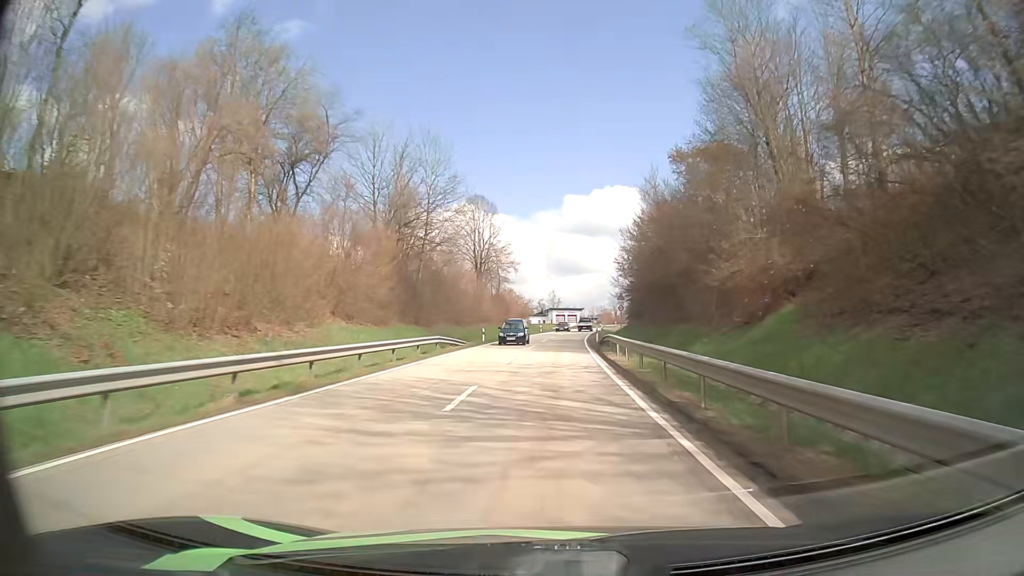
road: secondary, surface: asphalt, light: Day
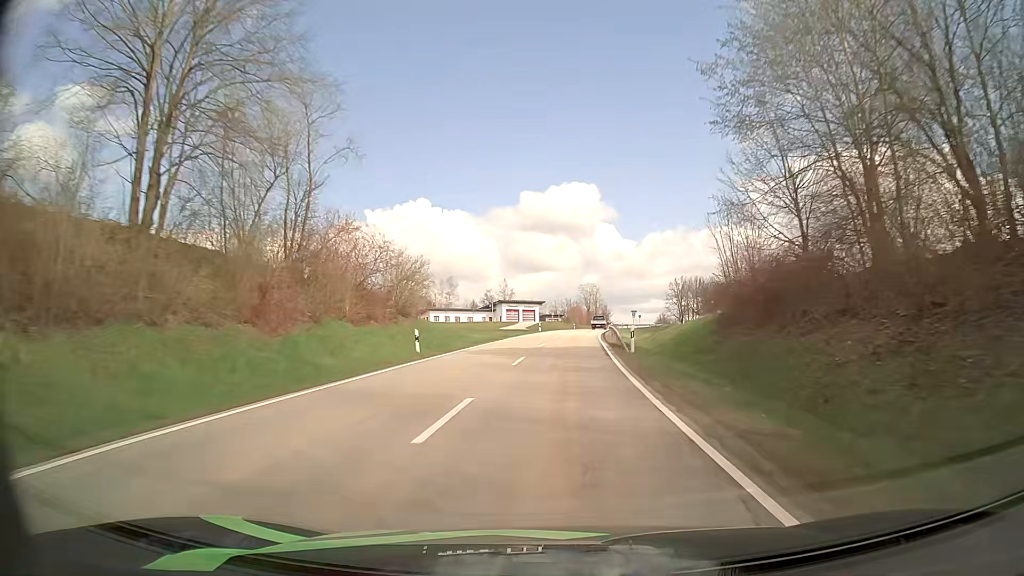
(+2.1, +66.1) m; +4°
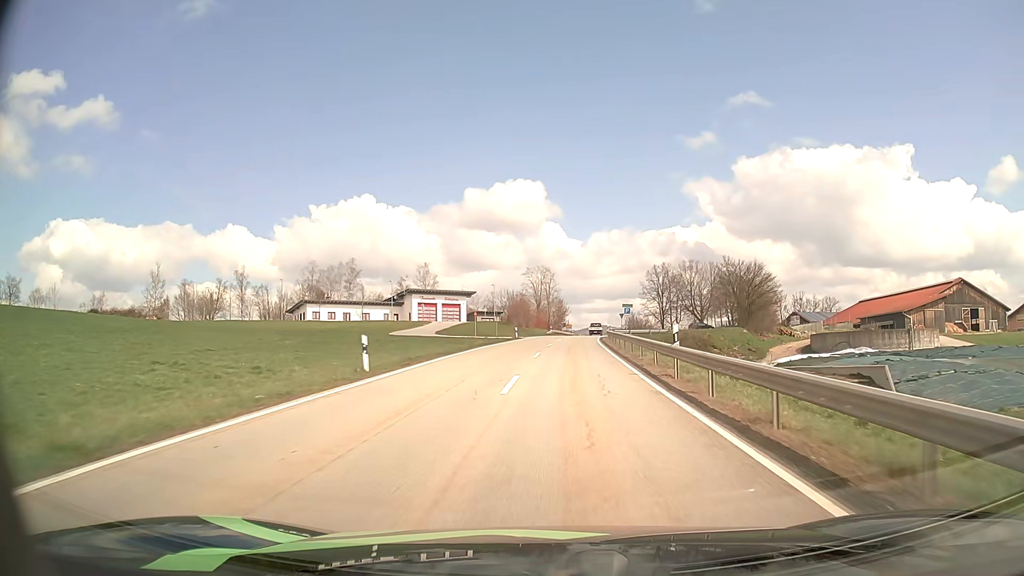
(+2.1, +56.9) m; +5°
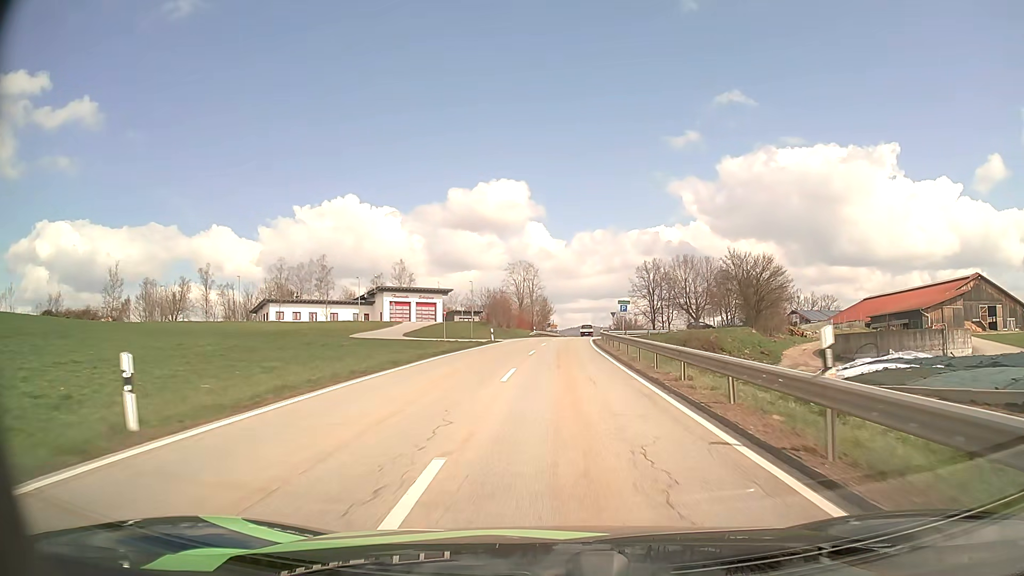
(+0.1, +10.1) m; +1°
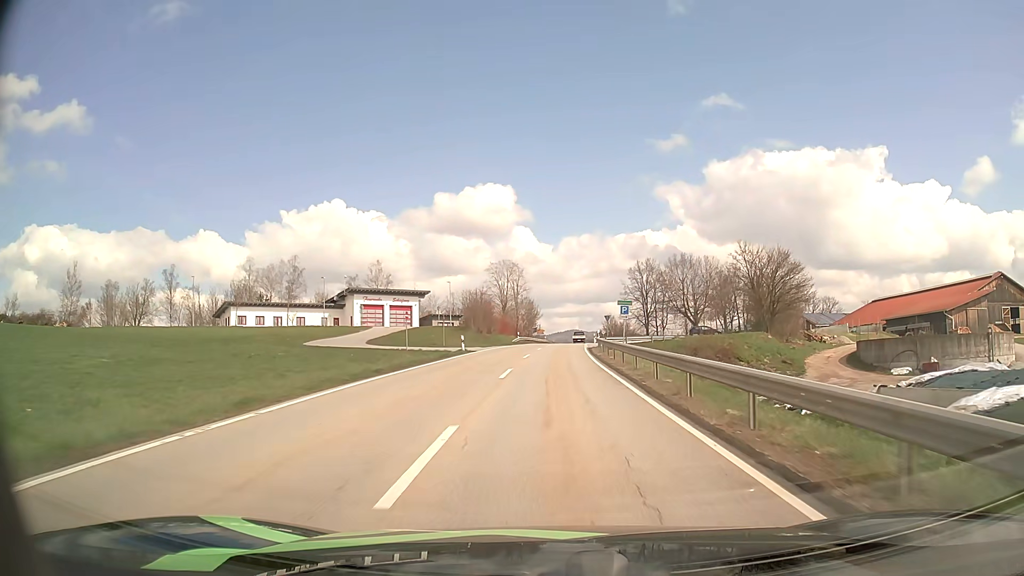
(+0.1, +10.0) m; +1°
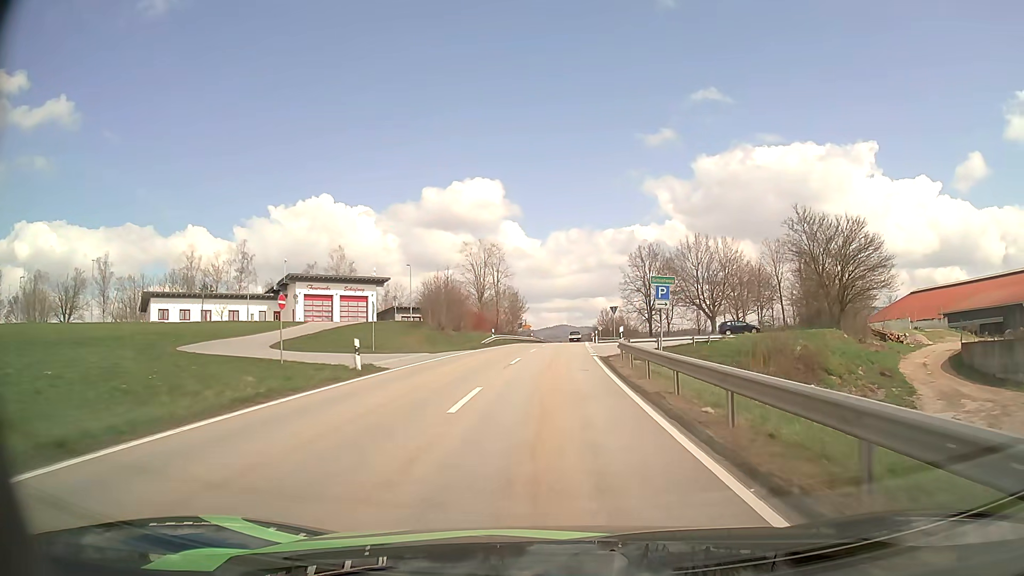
(+0.2, +20.1) m; +1°
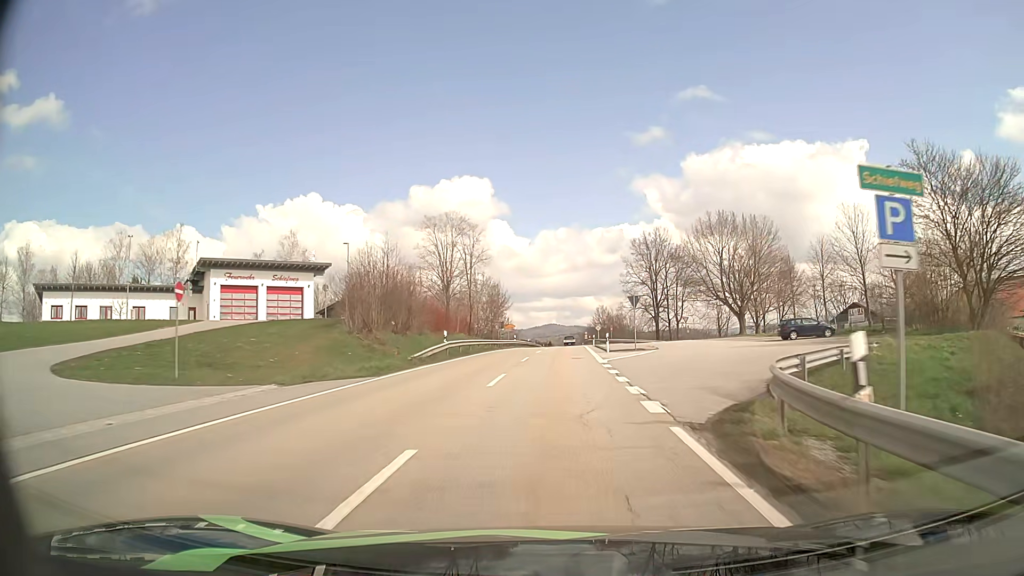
(+0.2, +20.1) m; +1°
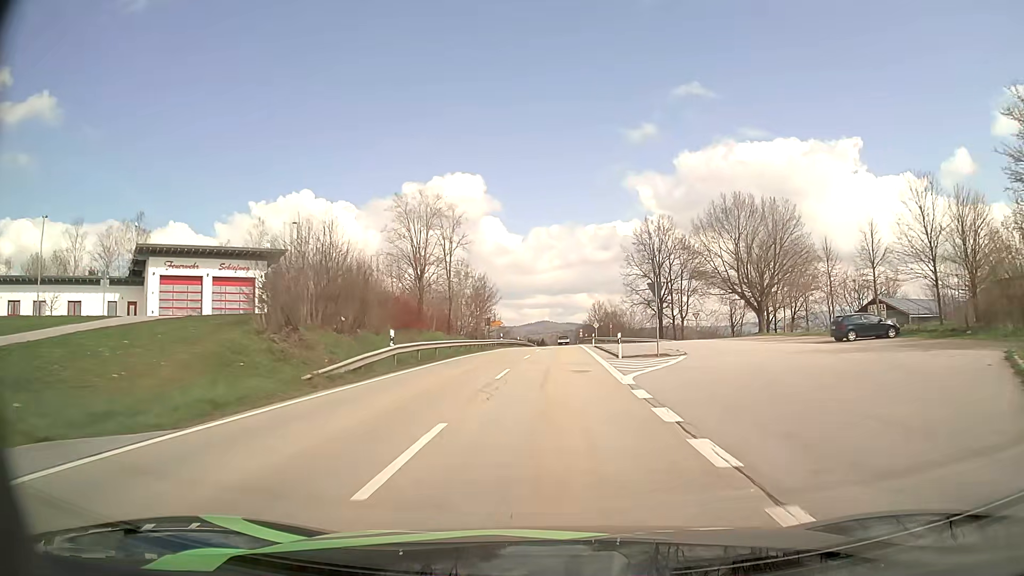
(0.0, +10.1) m; +1°
(0, +10) (0, +20) (0, +30) (+1, +40) (+1, +50) (+1, +60) (+1, +70) (+1, +80) (+2, +90) (+2, +100) m
